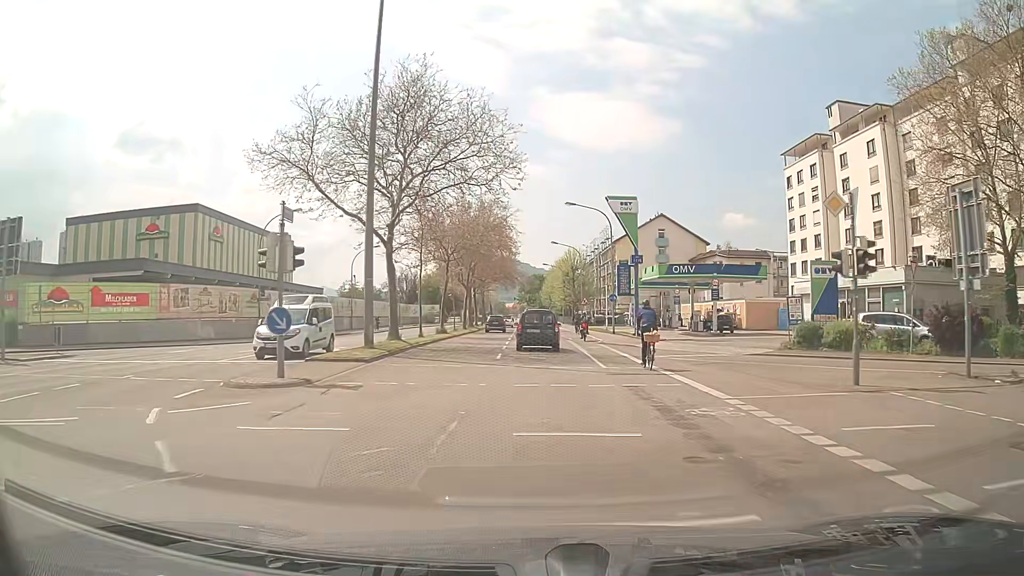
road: secondary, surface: asphalt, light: Day
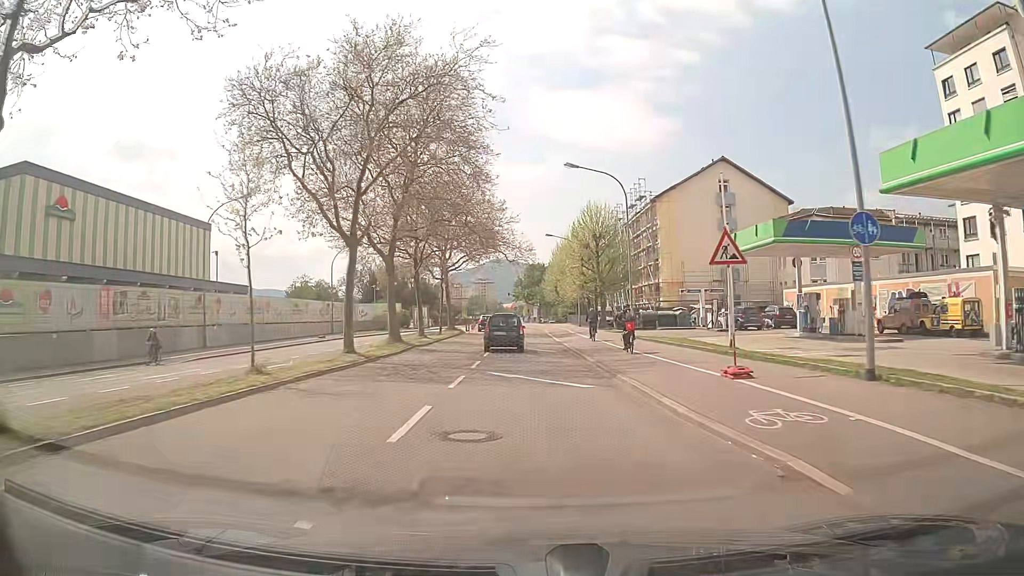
(+0.2, +38.7) m; 0°
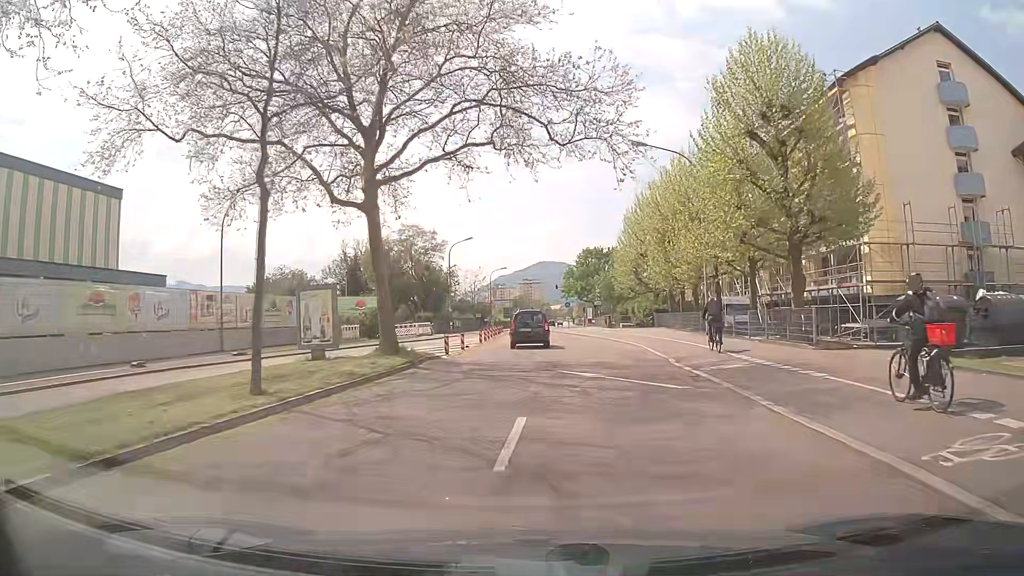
(-1.4, +37.6) m; -4°
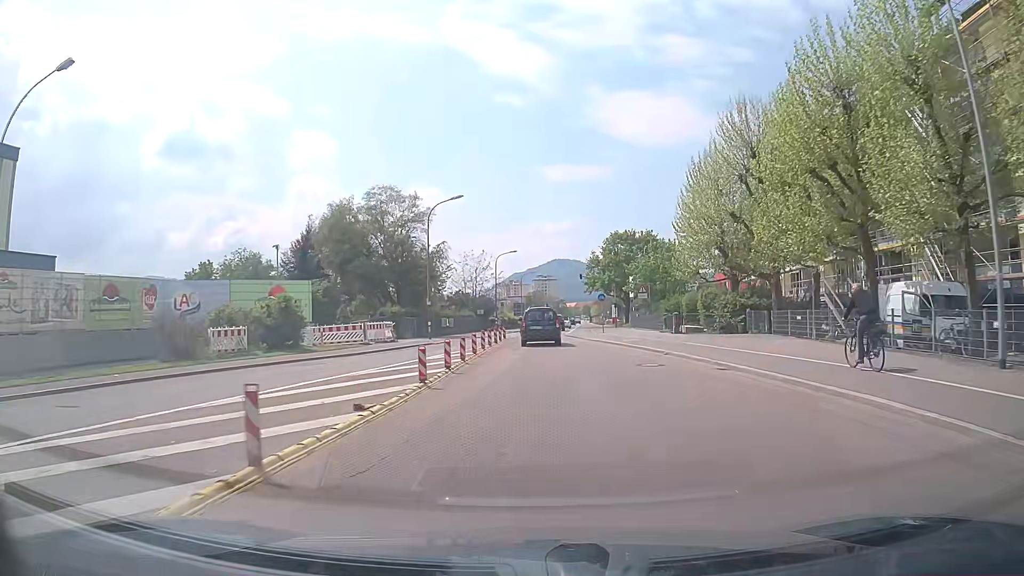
(-0.3, +21.7) m; -1°
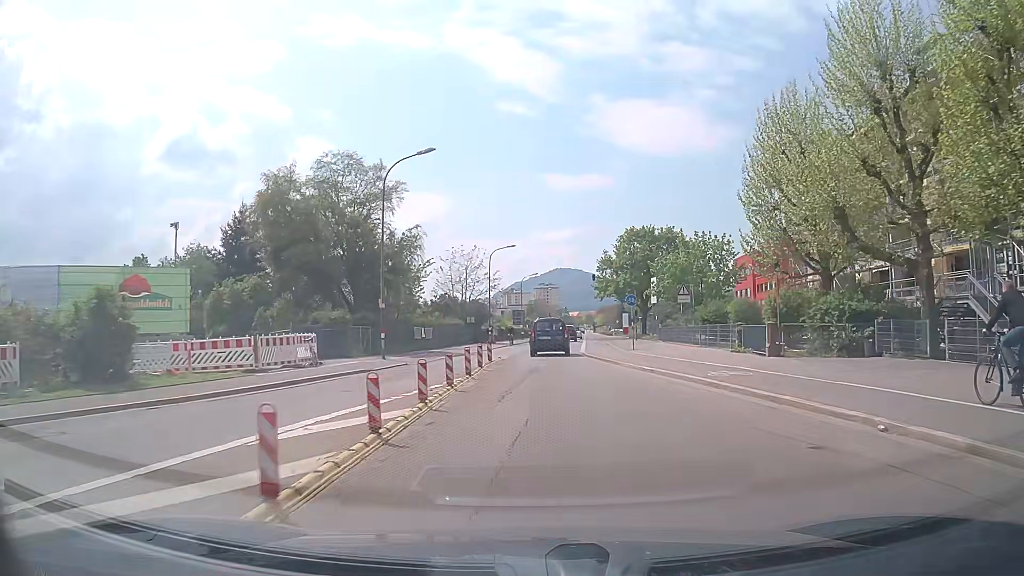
(-0.1, +14.2) m; -1°
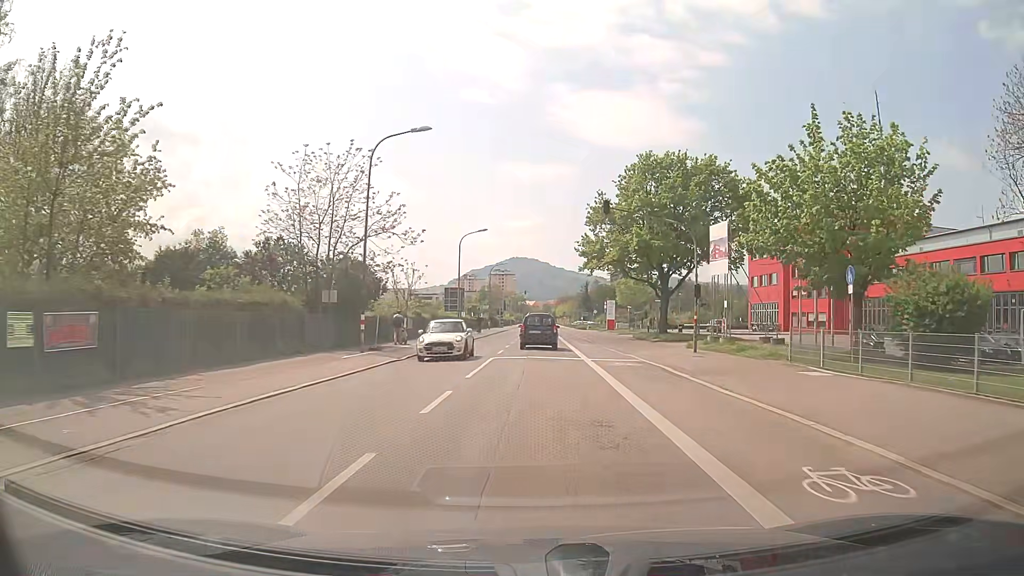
(+1.0, +35.7) m; +4°
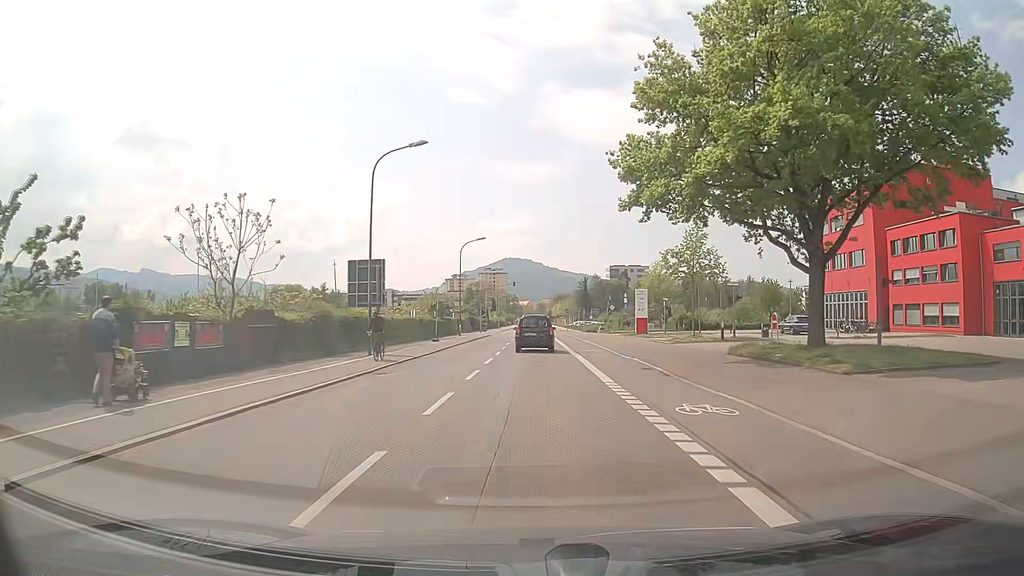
(+0.5, +29.5) m; +1°
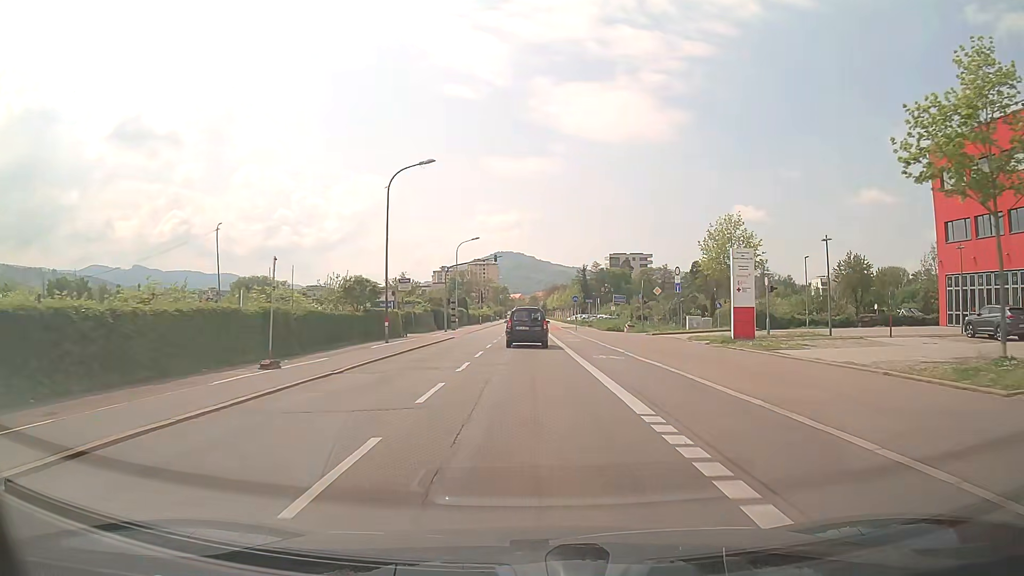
(+0.2, +29.6) m; +1°
